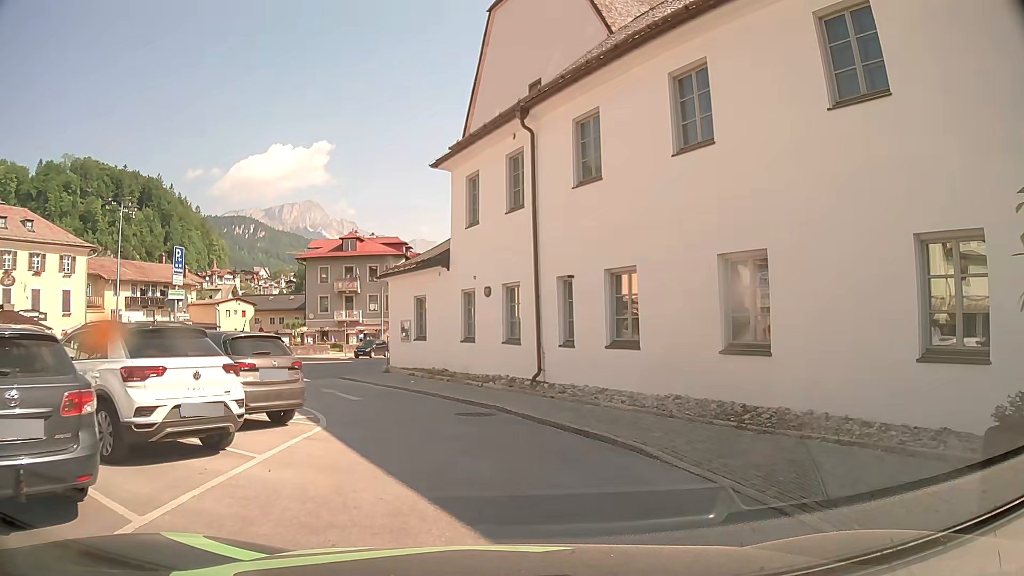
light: Day
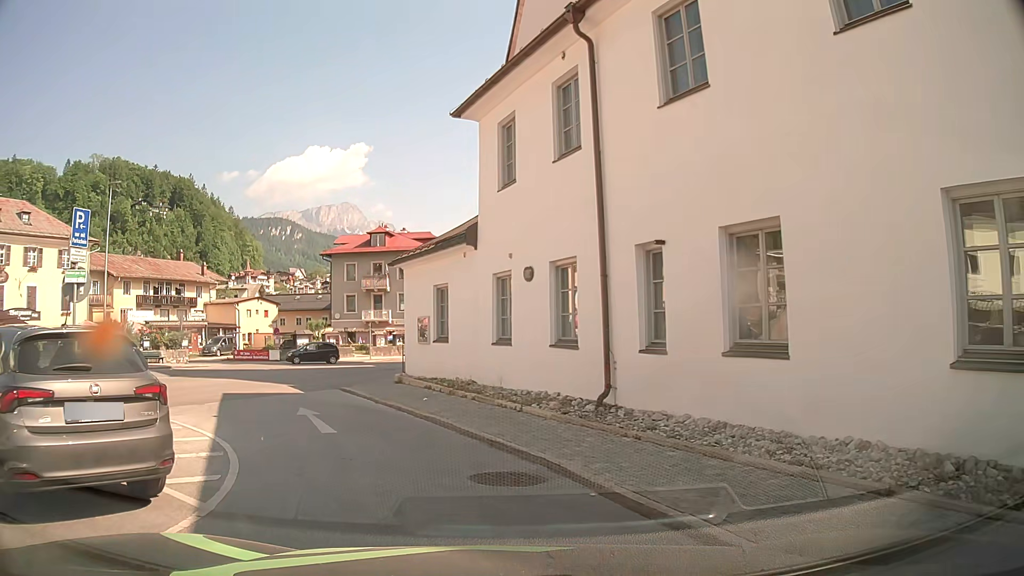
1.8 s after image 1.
(-0.2, +5.5) m; -5°
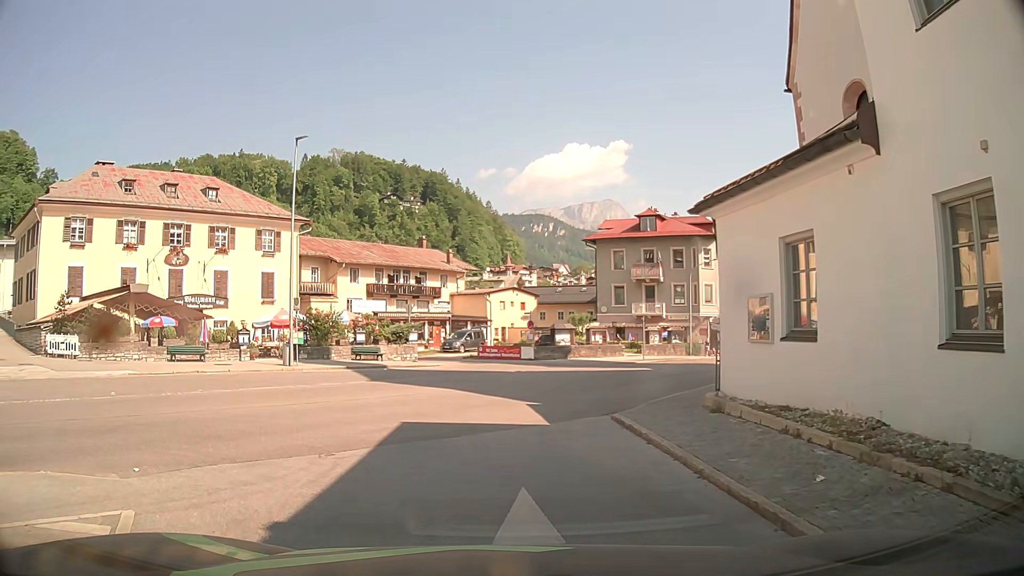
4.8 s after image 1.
(-1.4, +8.6) m; -22°
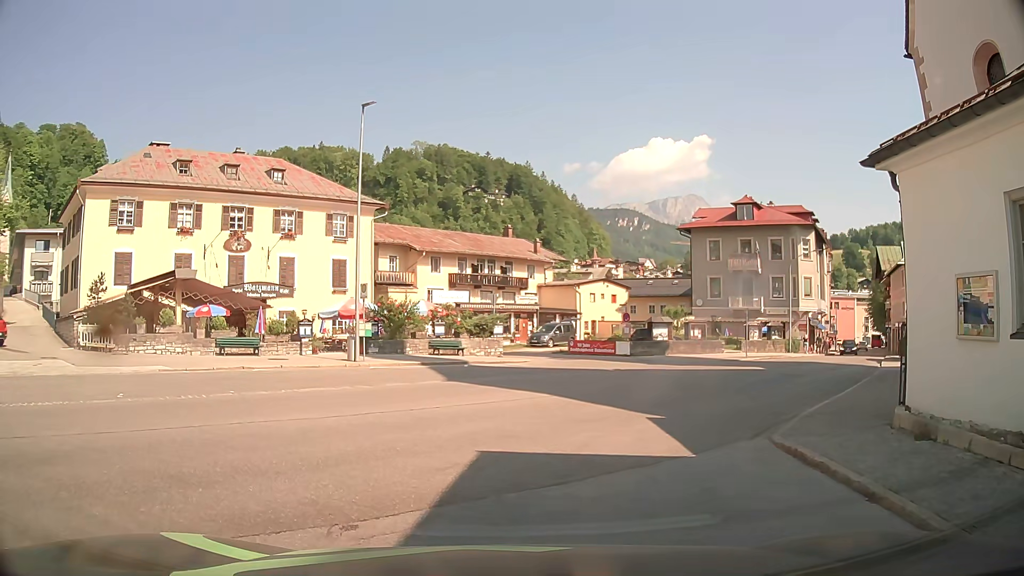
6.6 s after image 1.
(-0.2, +3.6) m; -5°
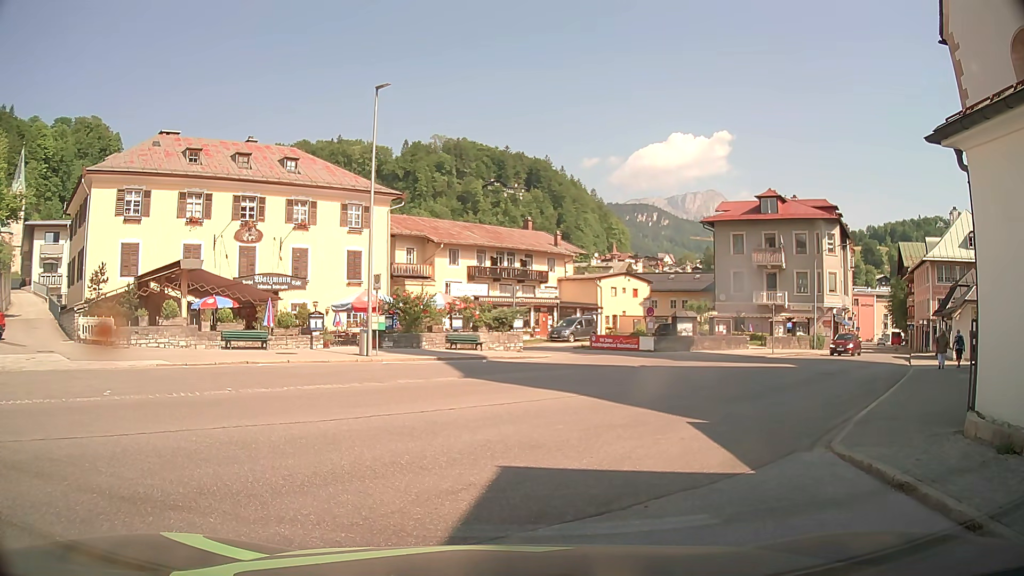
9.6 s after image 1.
(0.0, +1.3) m; 0°
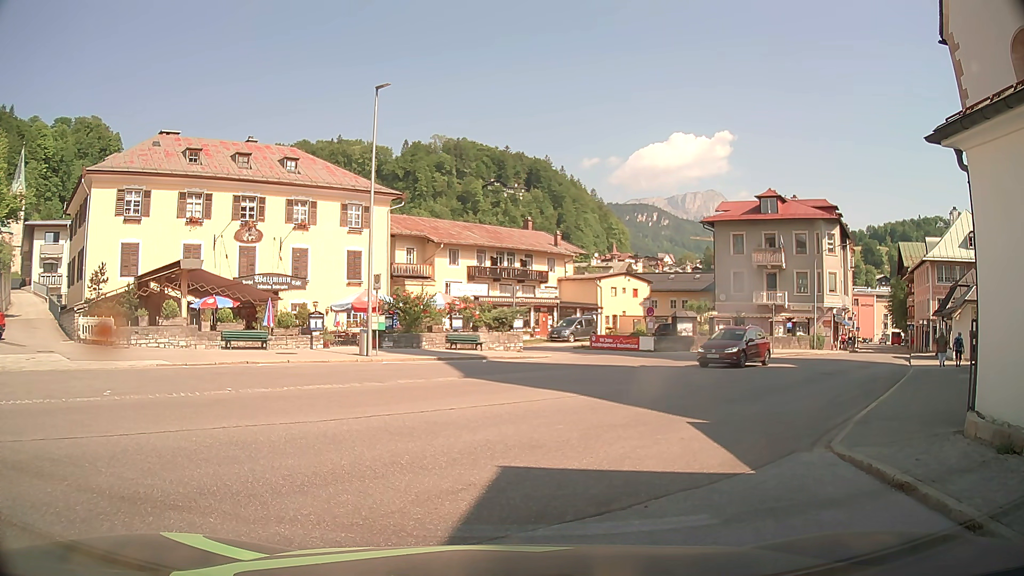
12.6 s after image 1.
(0.0, 0.0) m; 0°
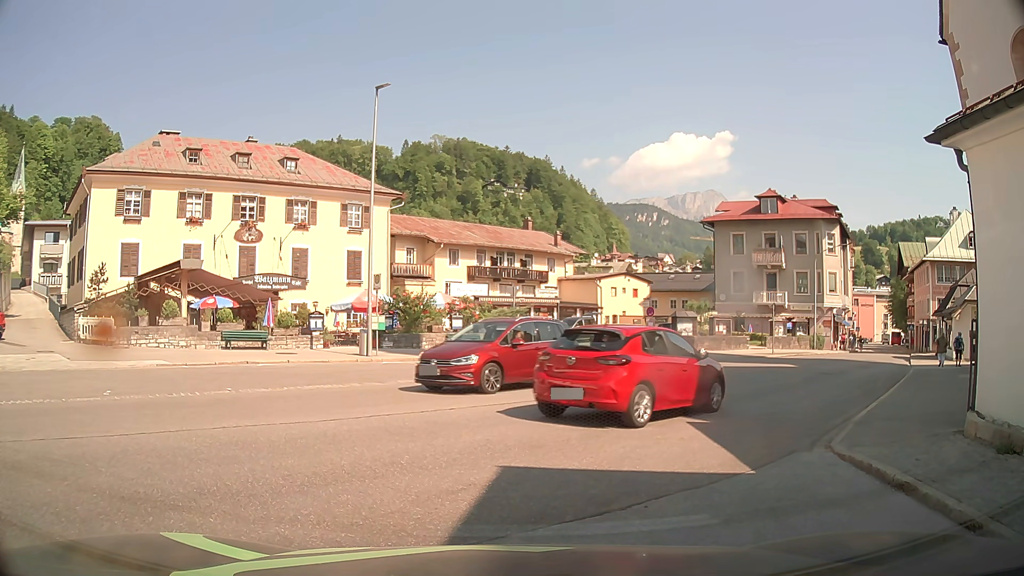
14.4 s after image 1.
(0.0, 0.0) m; 0°
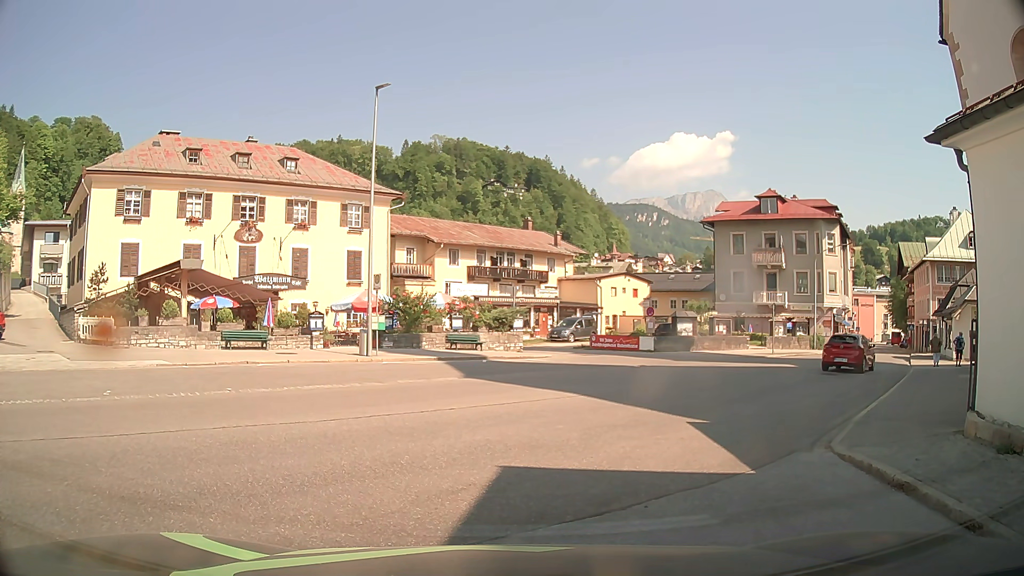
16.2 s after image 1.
(0.0, 0.0) m; 0°
